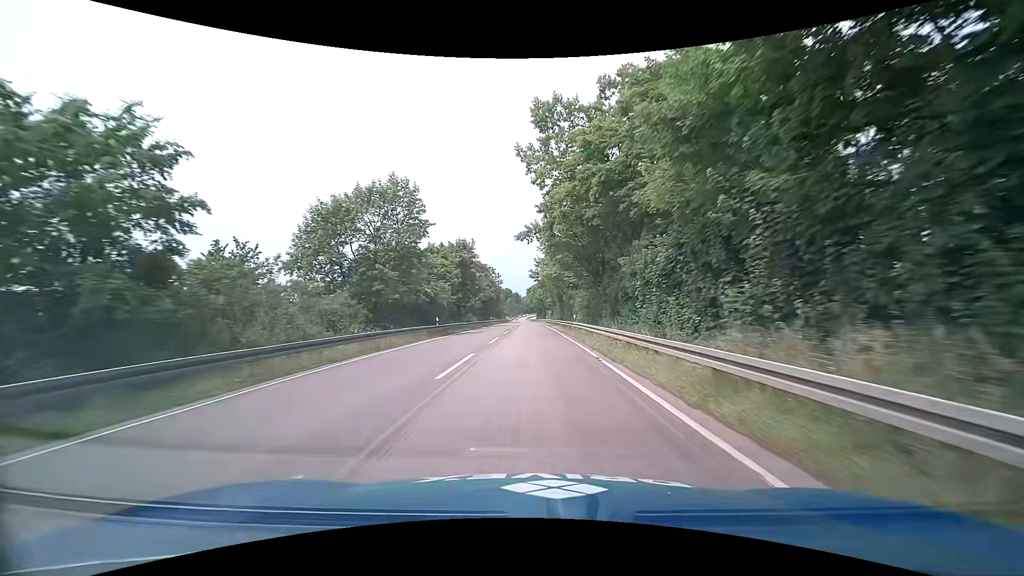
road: primary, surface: asphalt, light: Day
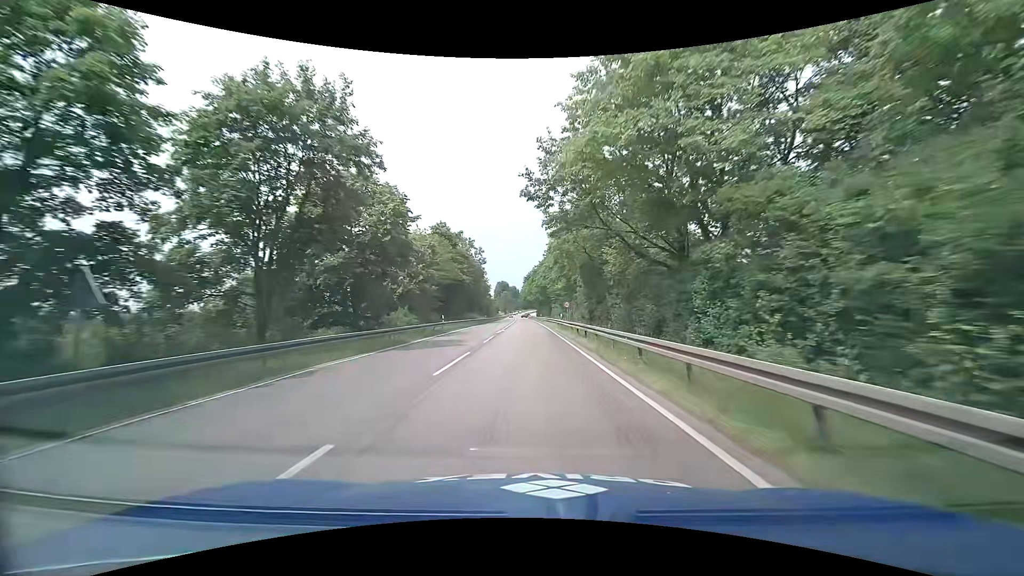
(-0.4, +47.5) m; 0°
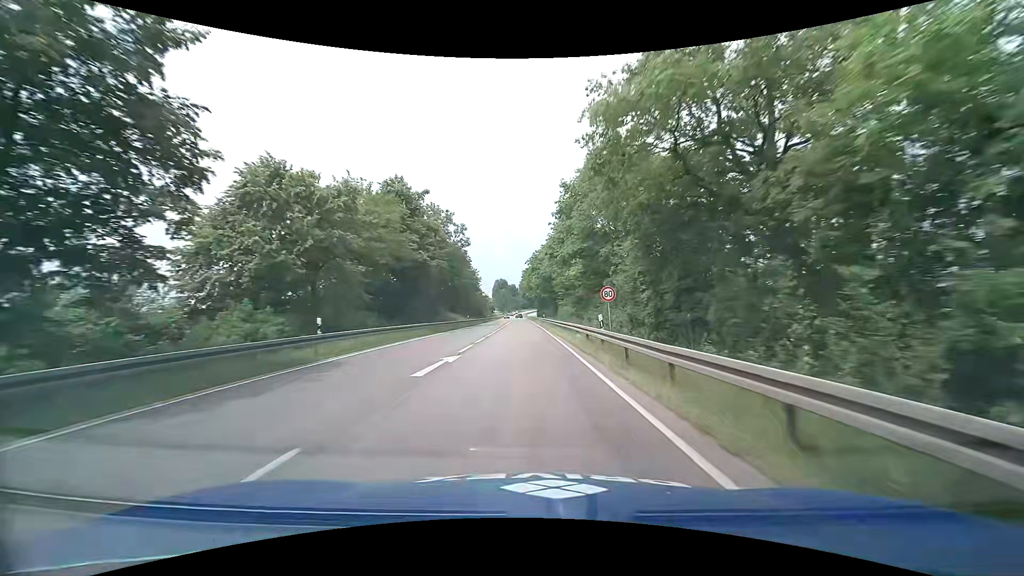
(0.0, +24.2) m; 0°
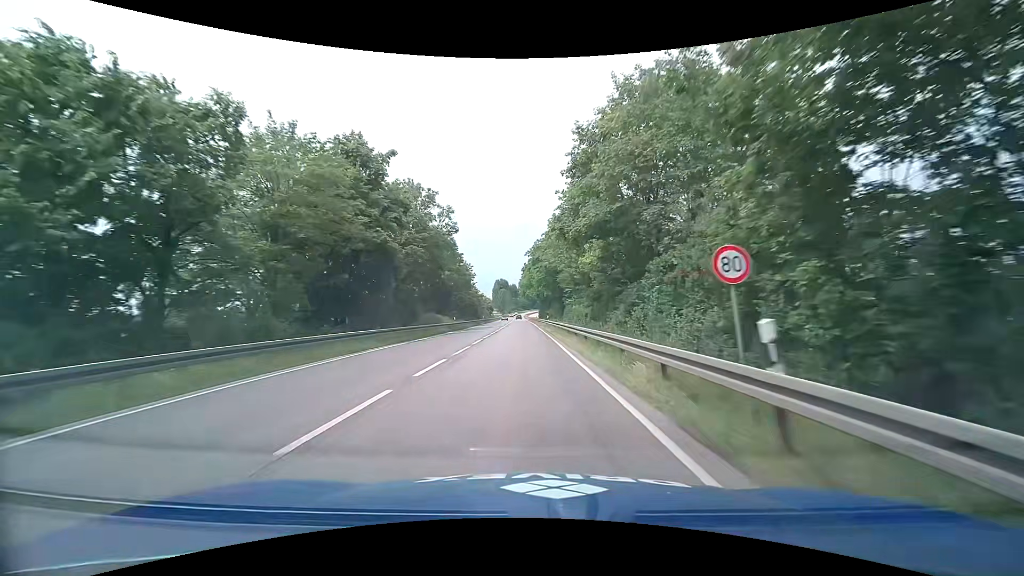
(0.0, +12.3) m; 0°
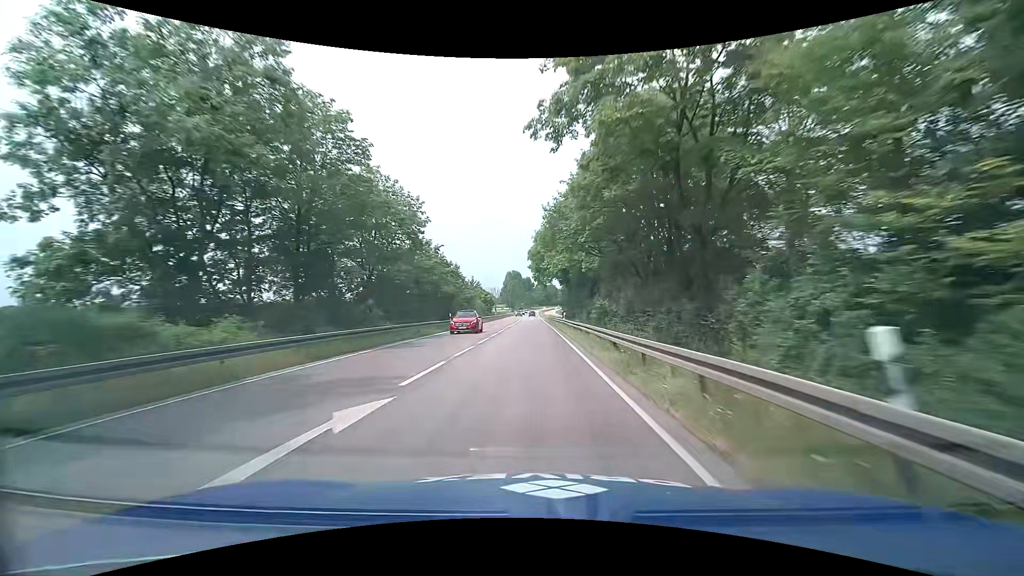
(-0.5, +49.8) m; -2°
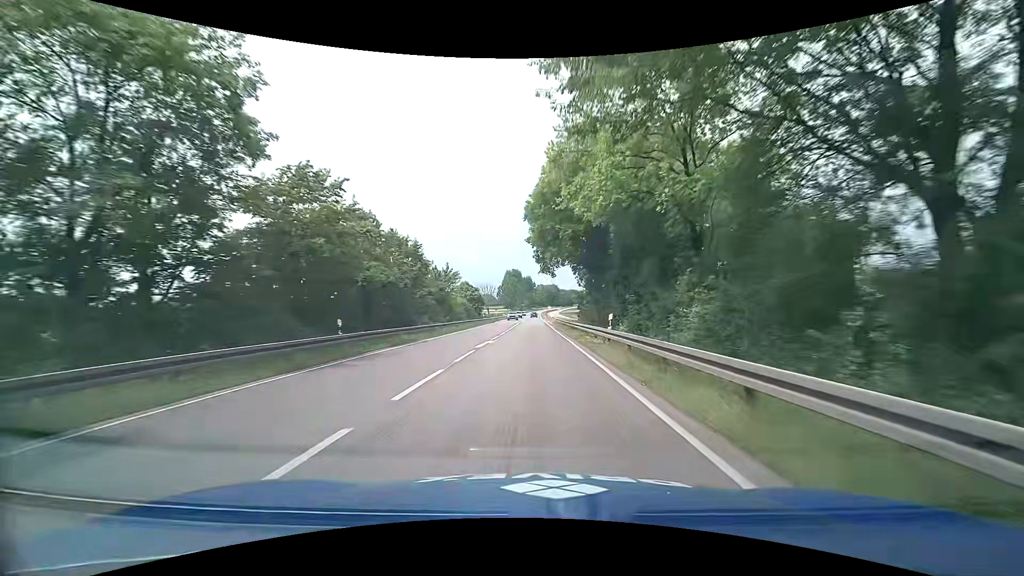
(+0.1, +25.3) m; 0°
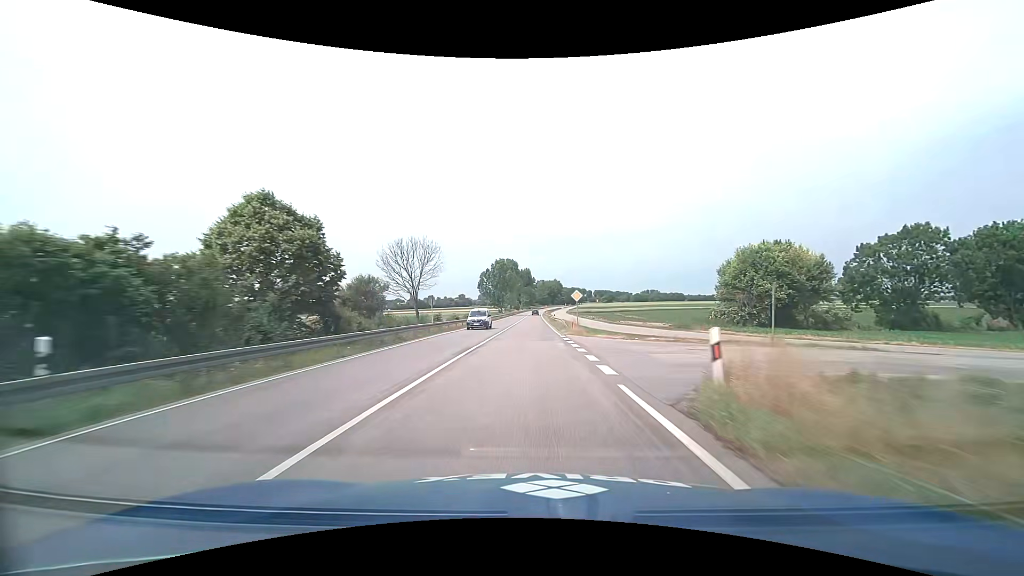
(+0.3, +64.4) m; 0°
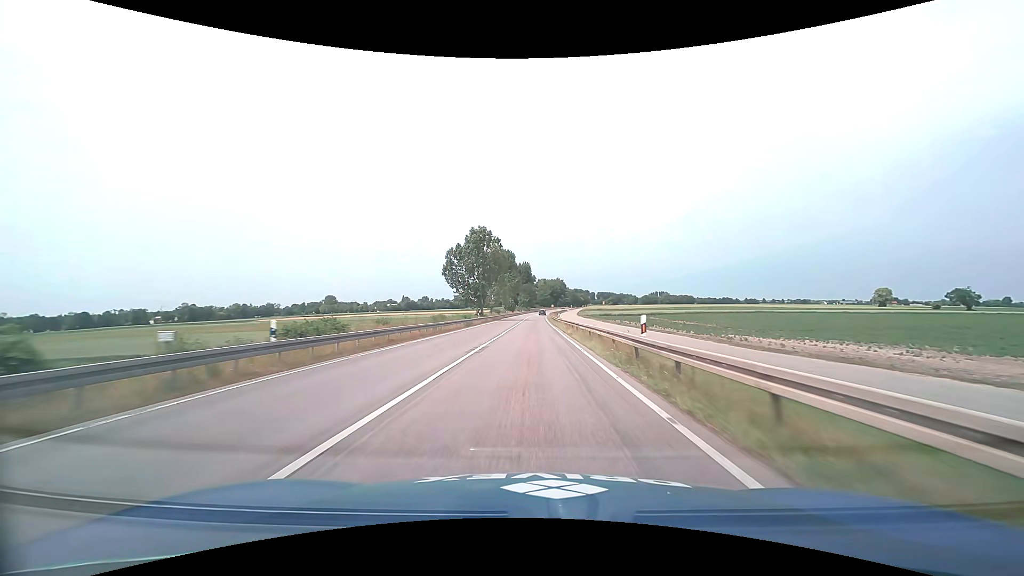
(-0.1, +52.5) m; 0°
(0, +10) (0, +20) (0, +30) (0, +40) (0, +50) (0, +60) (0, +70) (+1, +80) (+1, +90) (+1, +100) m
